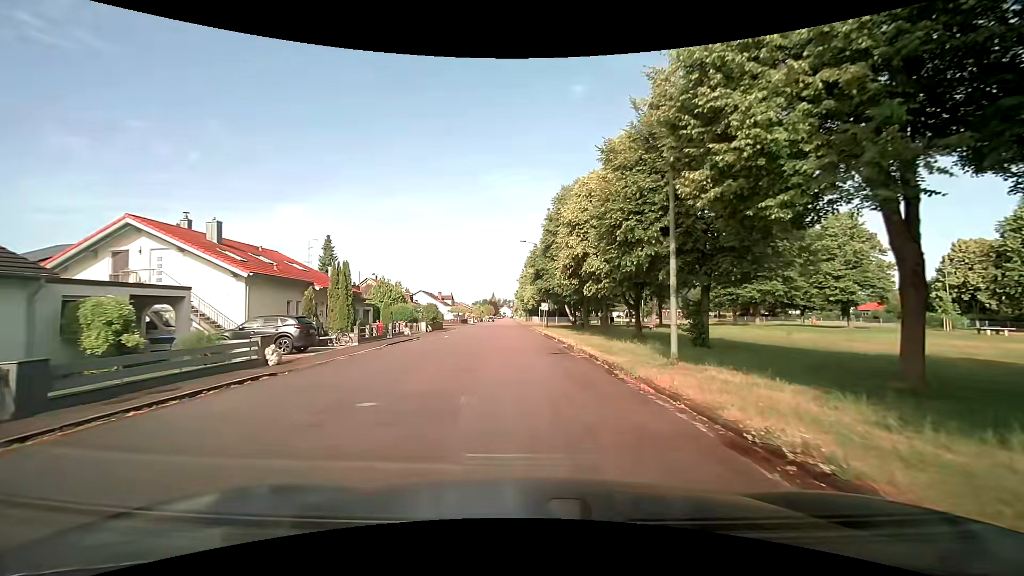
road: residential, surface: asphalt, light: Day
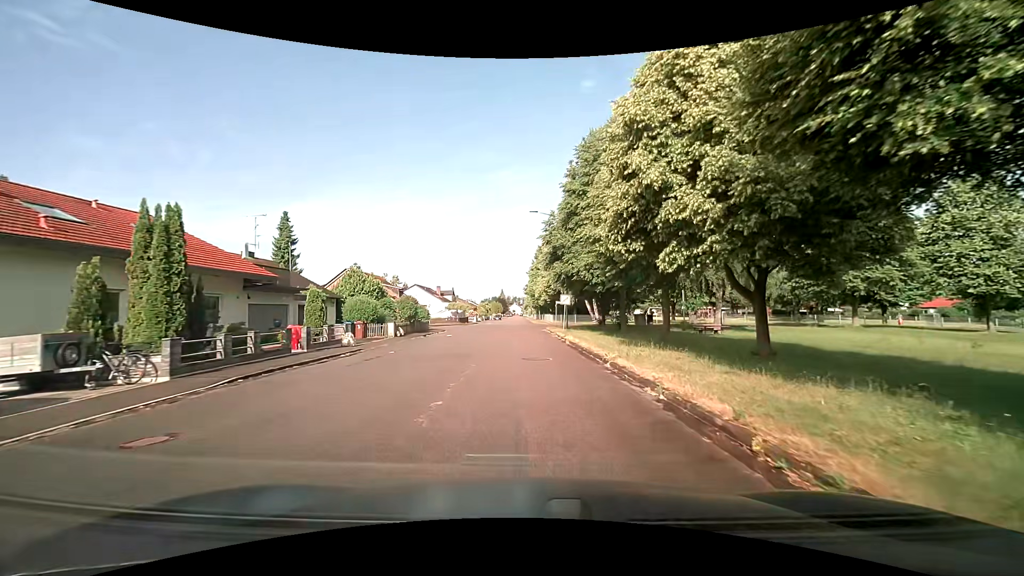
(-0.2, +14.8) m; -1°
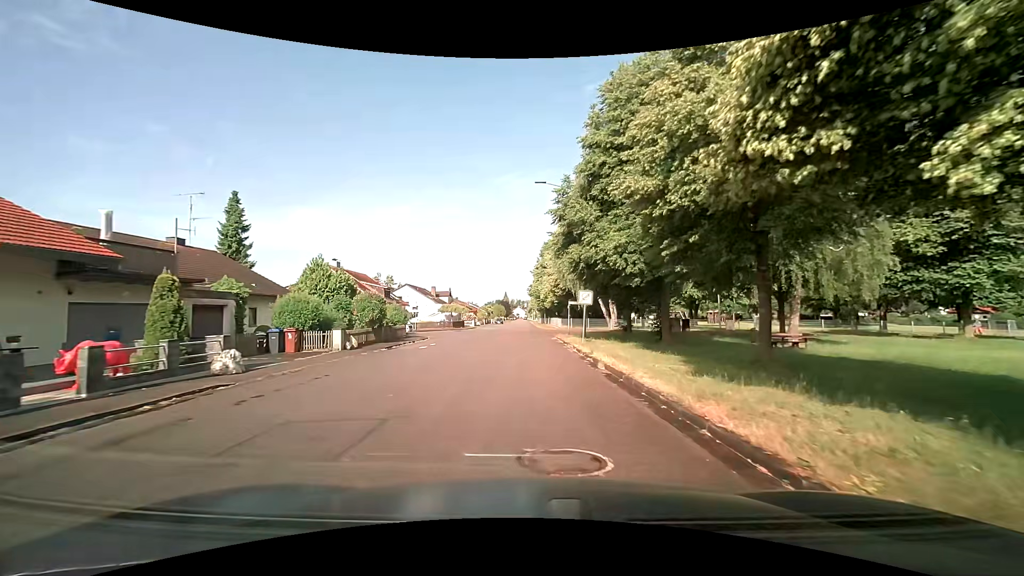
(-0.1, +9.9) m; -1°
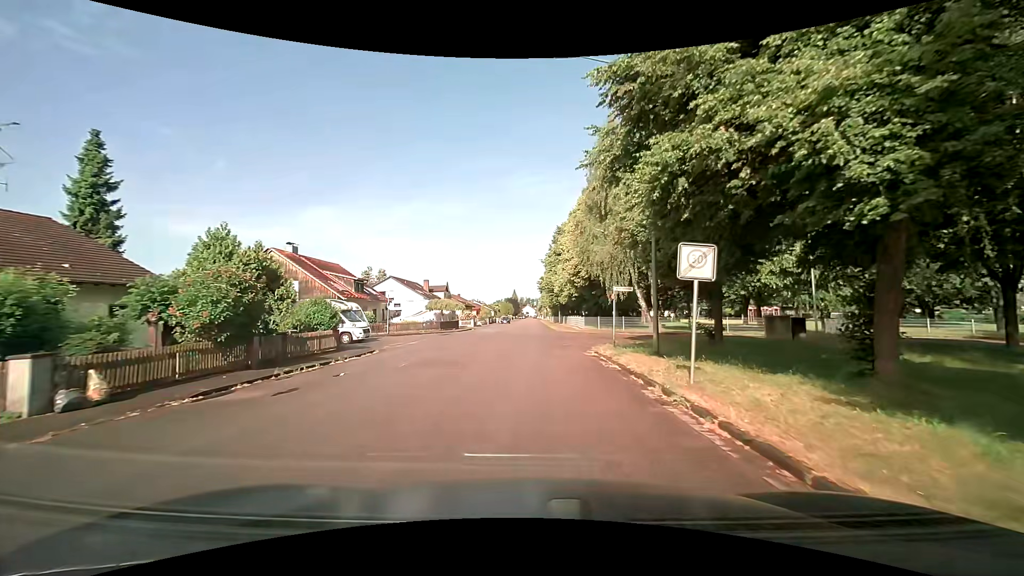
(-0.1, +14.9) m; -1°
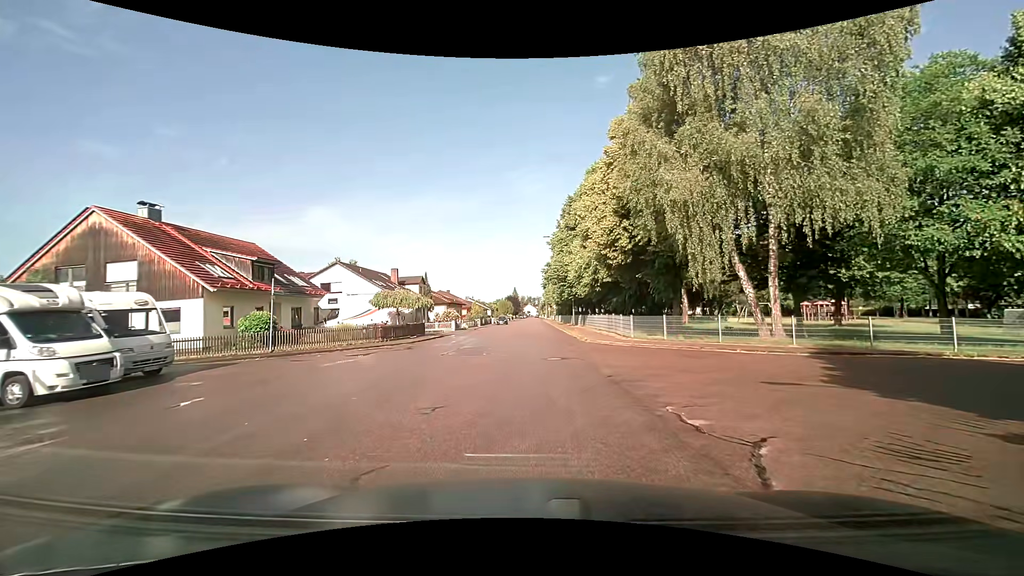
(-0.2, +19.1) m; -1°
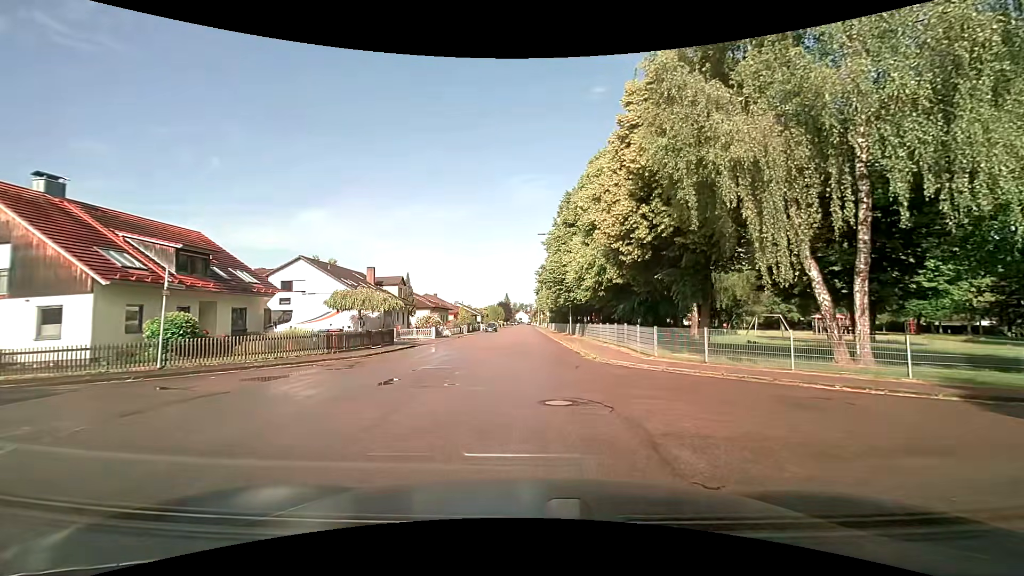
(0.0, +6.3) m; +1°
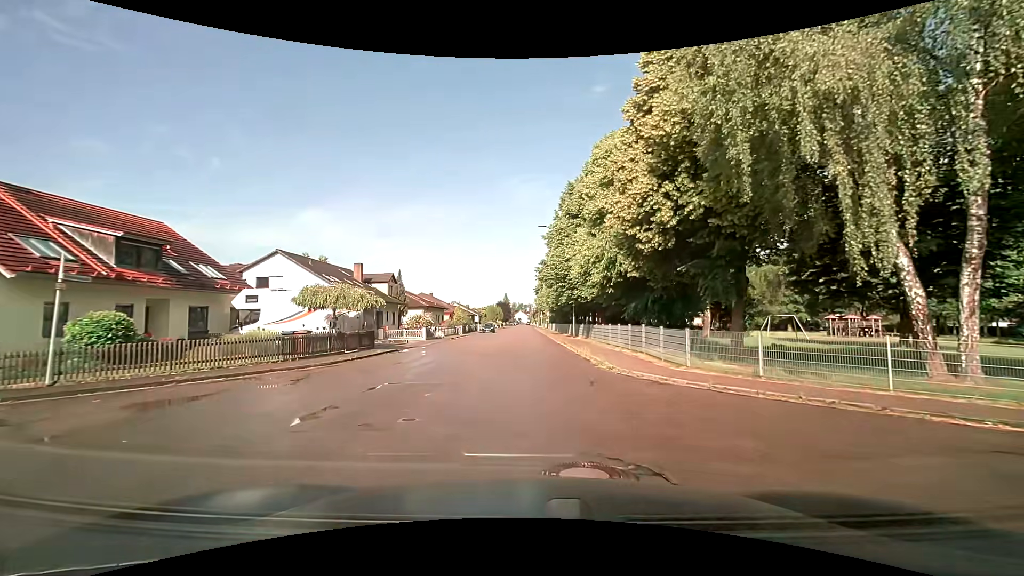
(0.0, +3.8) m; 0°
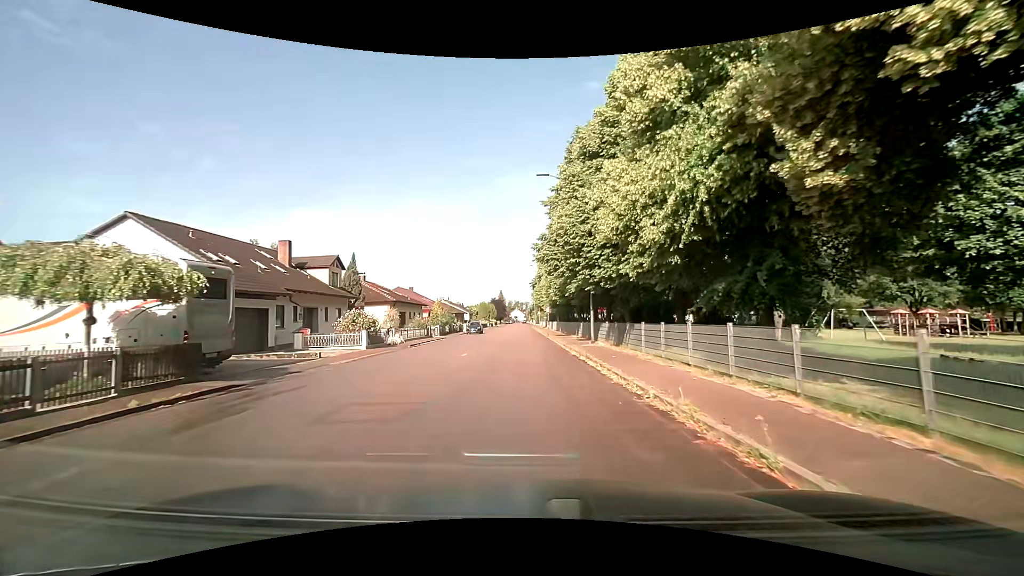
(0.0, +14.3) m; 0°
(0, +10) (0, +20) (0, +30) (0, +40) (-1, +50) (-1, +60) (-1, +70) (-1, +80) (-1, +90) (-1, +100) m
